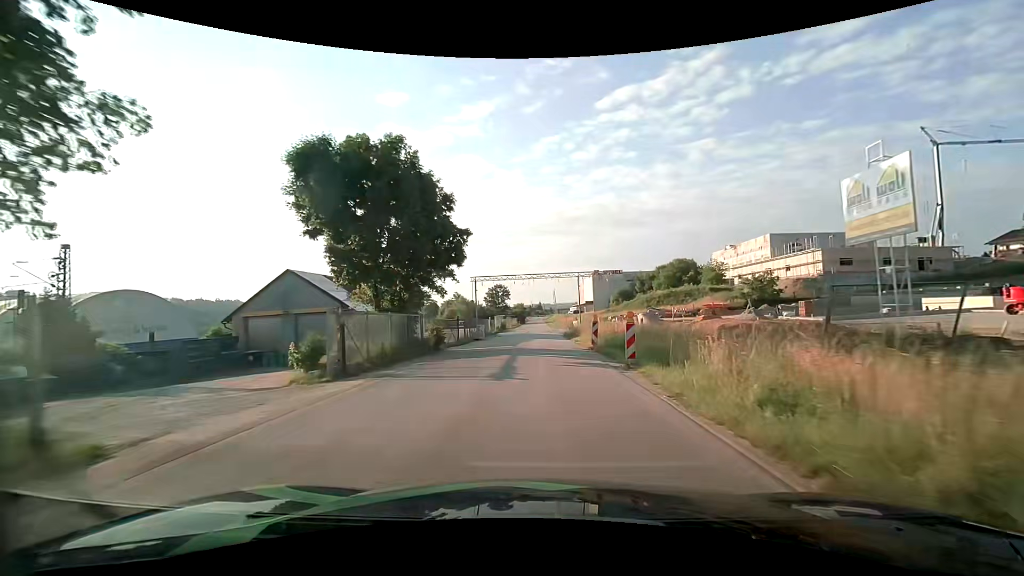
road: unclassified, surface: asphalt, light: Day
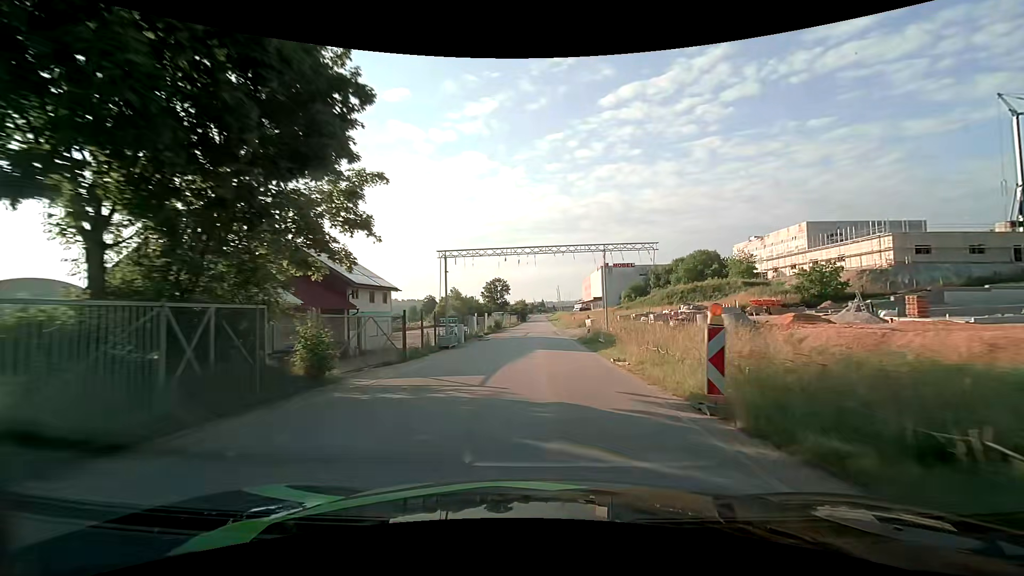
(+0.1, +15.6) m; +1°
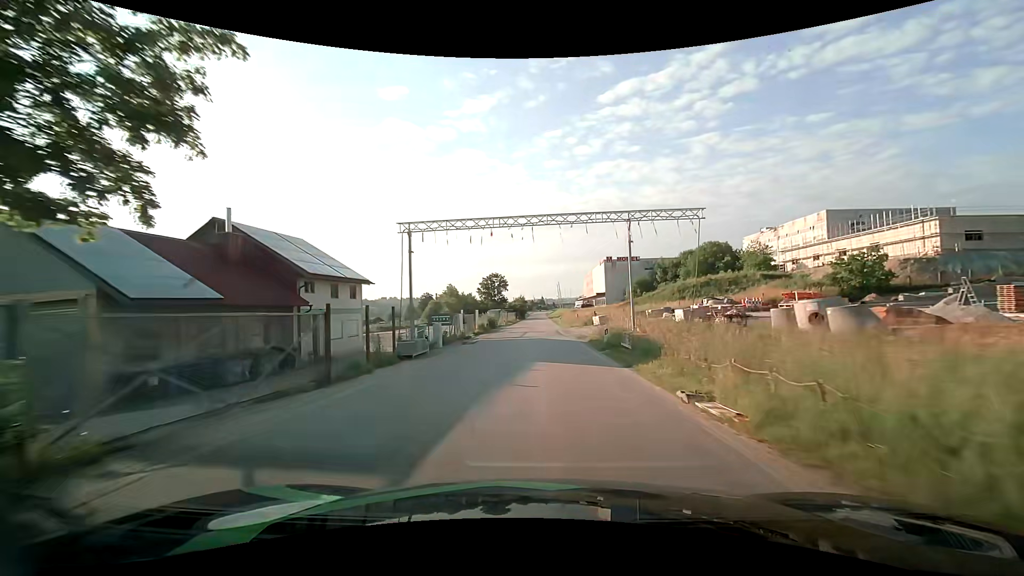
(0.0, +8.0) m; -1°
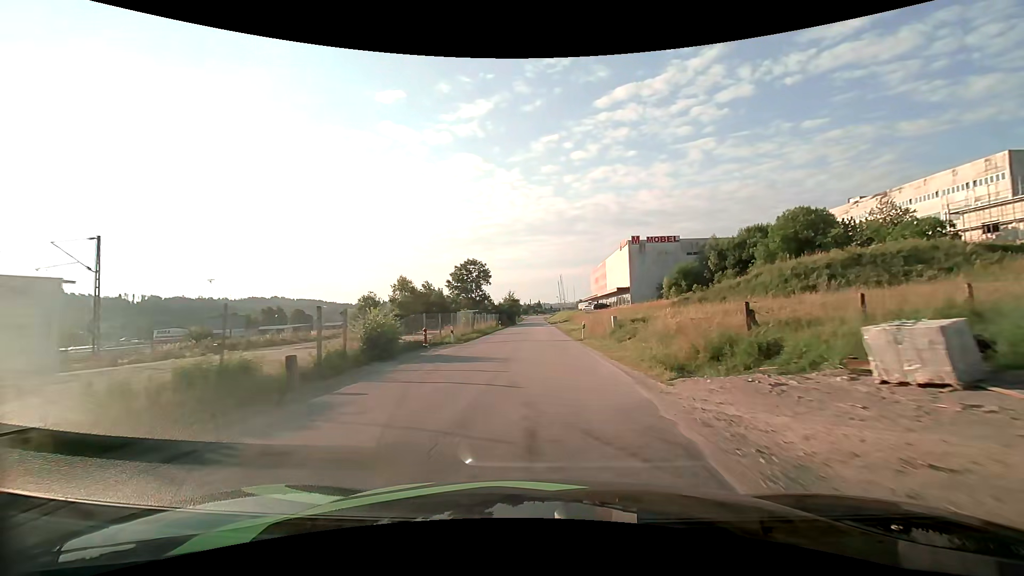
(+0.5, +41.3) m; +1°
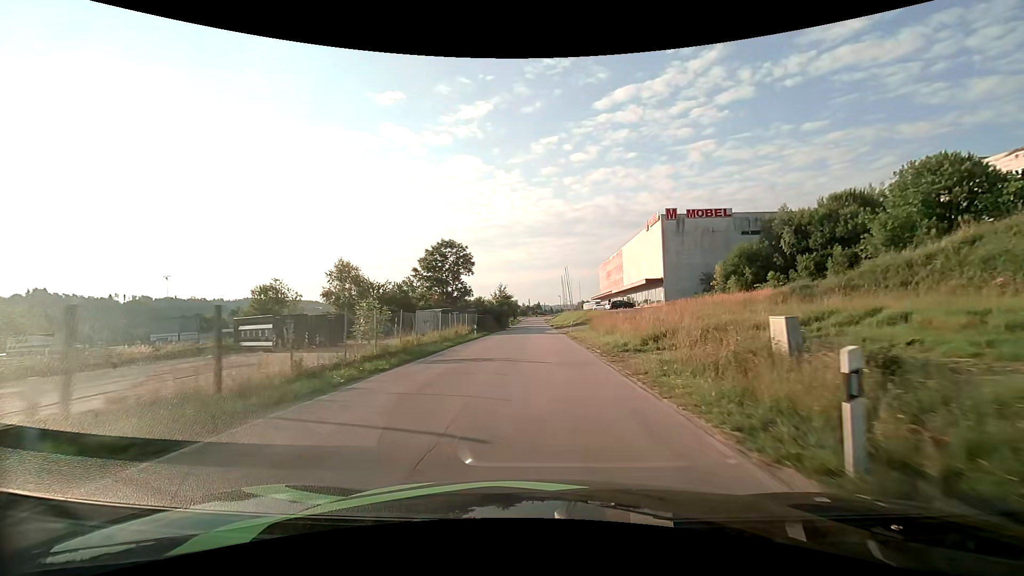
(+0.1, +25.6) m; 0°
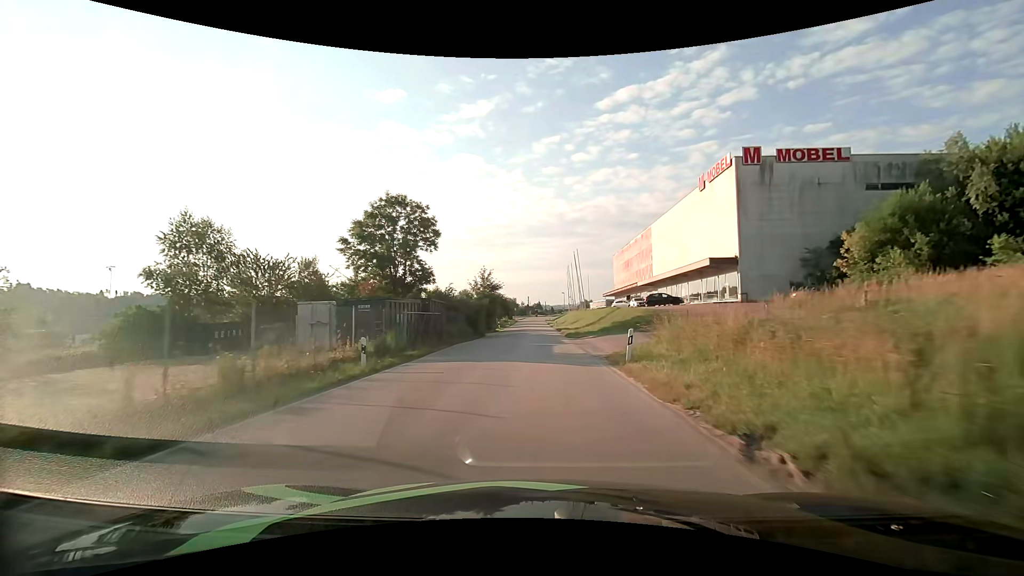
(0.0, +25.9) m; 0°
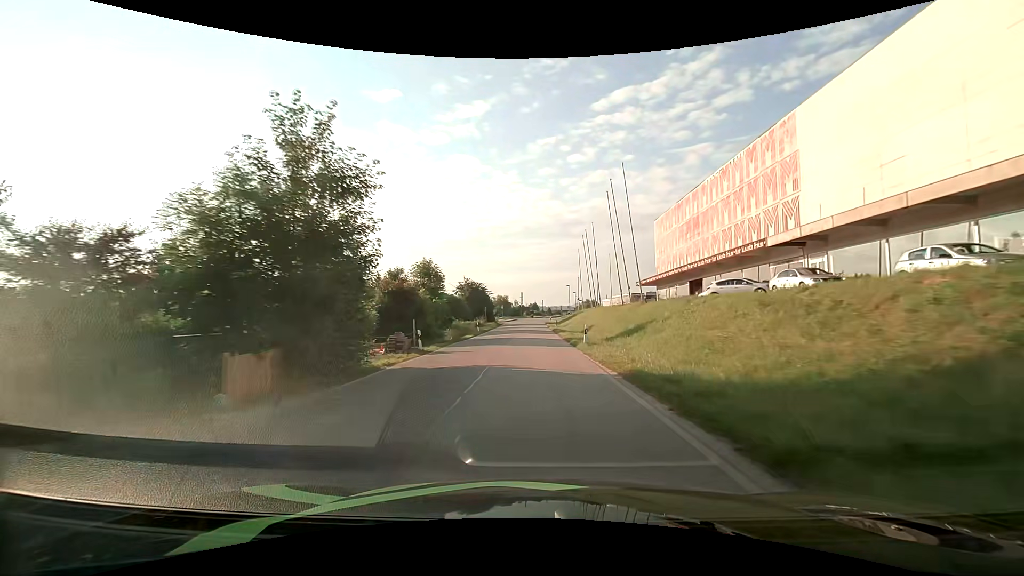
(-0.1, +43.8) m; +1°
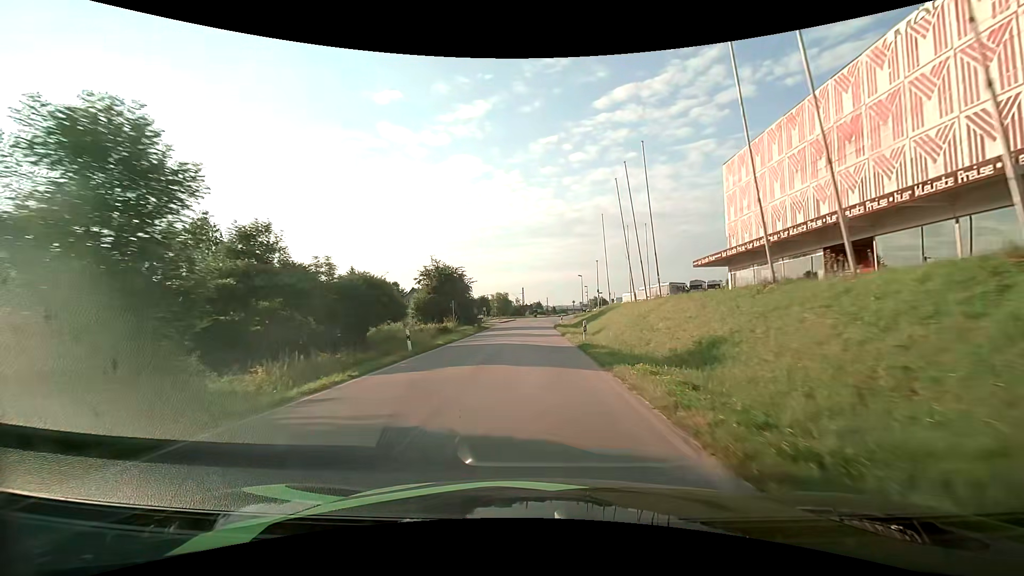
(-0.2, +26.4) m; 0°
(0, +10) (0, +20) (0, +30) (-1, +40) (-1, +50) (0, +60) (0, +70) (+1, +80) (+2, +90) (+3, +100) m
